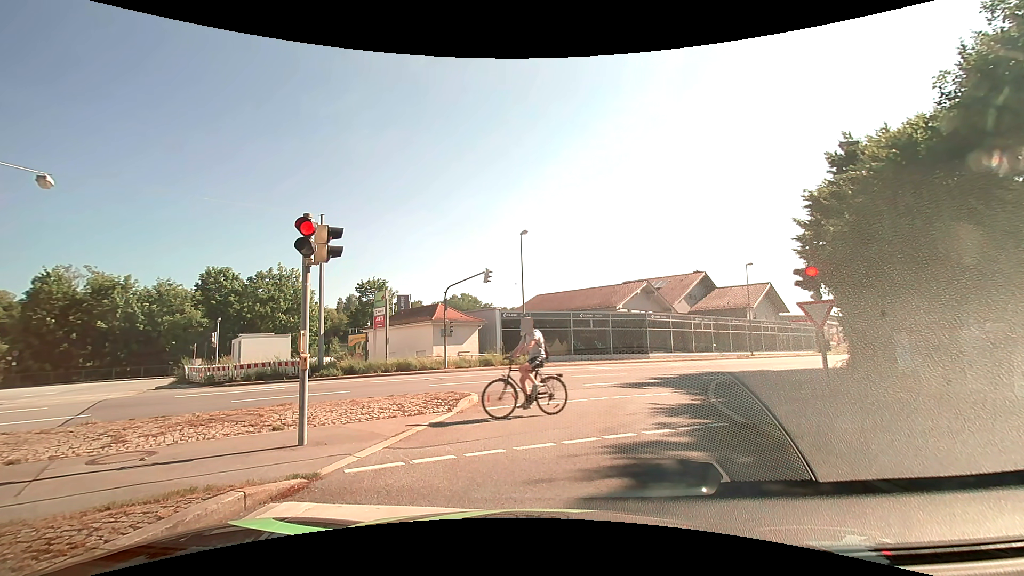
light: Day
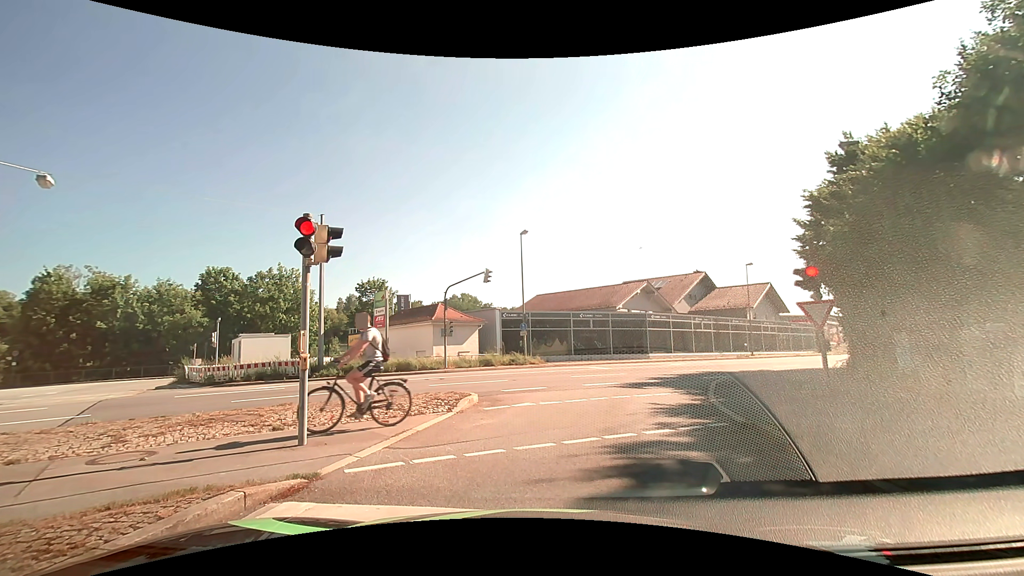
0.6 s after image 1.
(0.0, 0.0) m; 0°
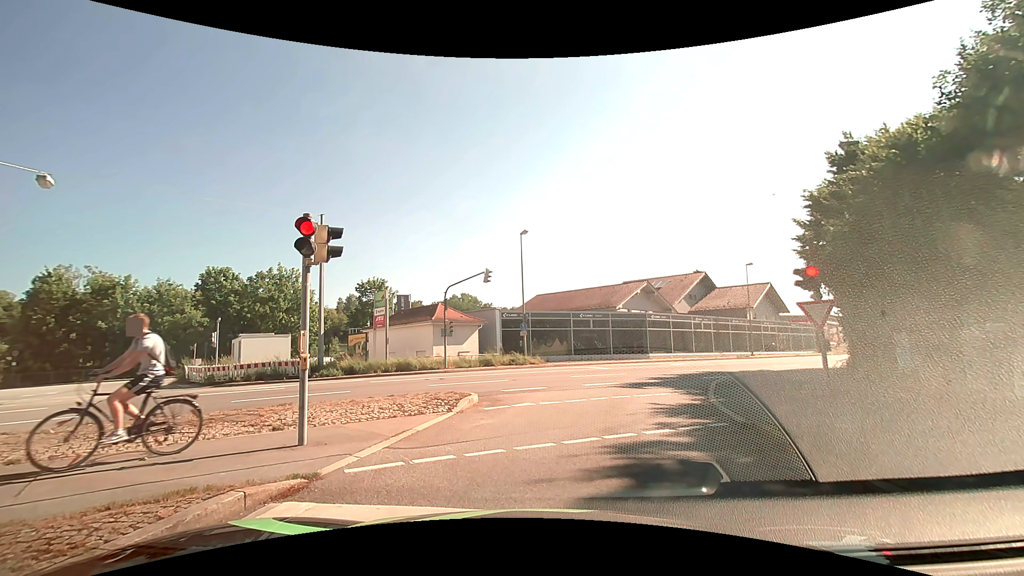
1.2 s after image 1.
(0.0, 0.0) m; 0°
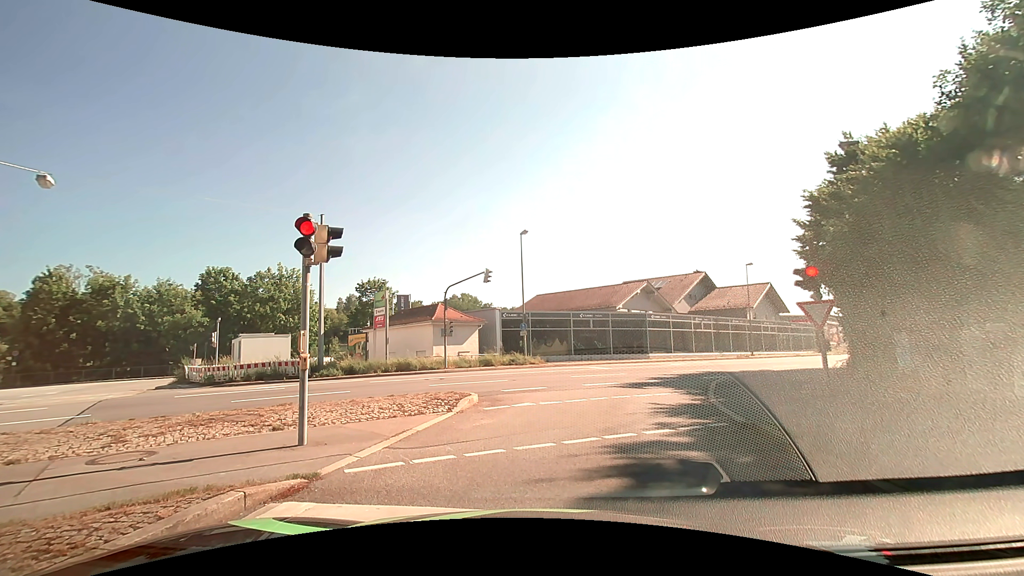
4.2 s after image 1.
(0.0, 0.0) m; 0°
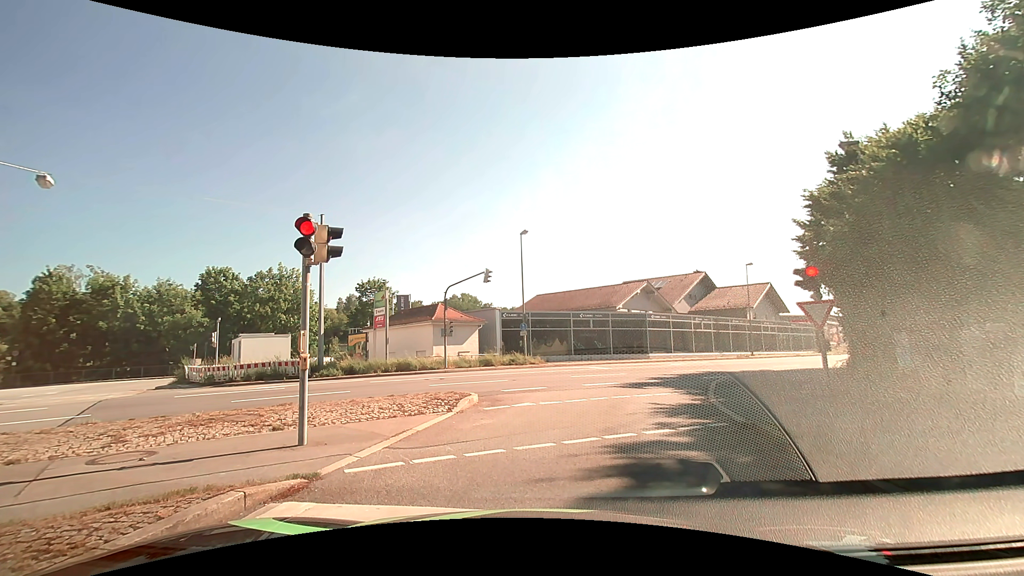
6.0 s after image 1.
(0.0, 0.0) m; 0°
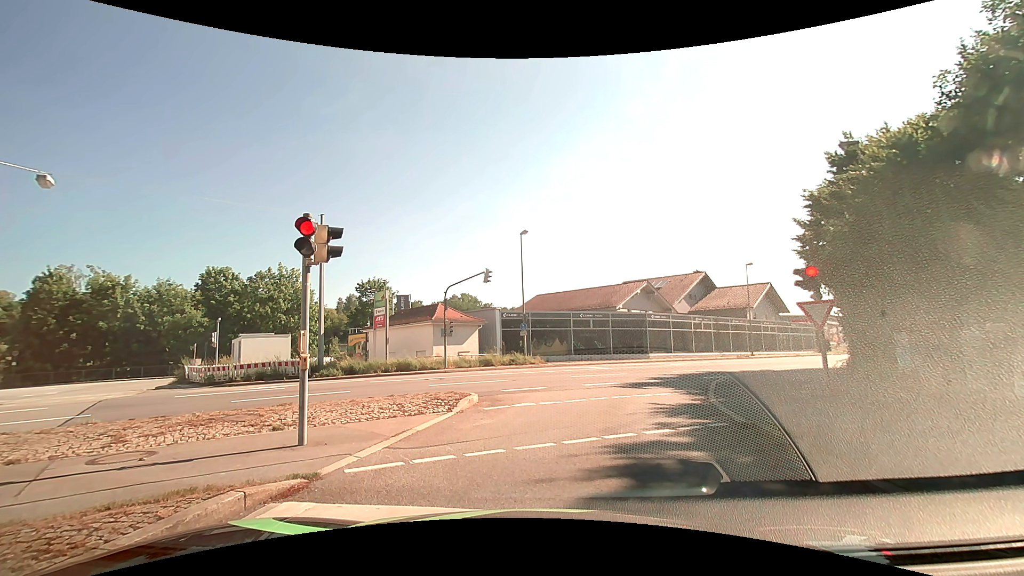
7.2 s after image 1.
(0.0, 0.0) m; 0°
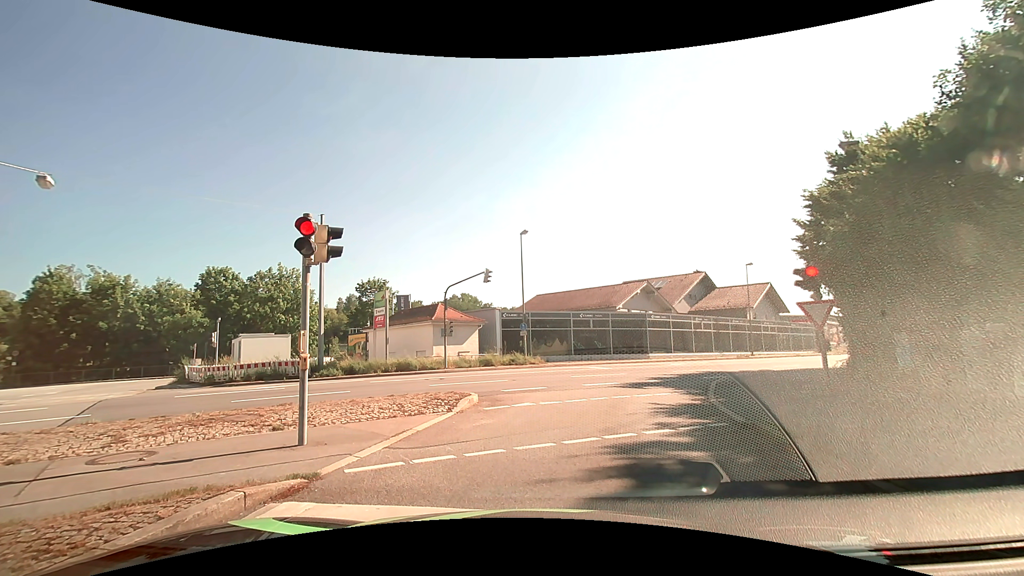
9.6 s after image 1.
(0.0, 0.0) m; 0°
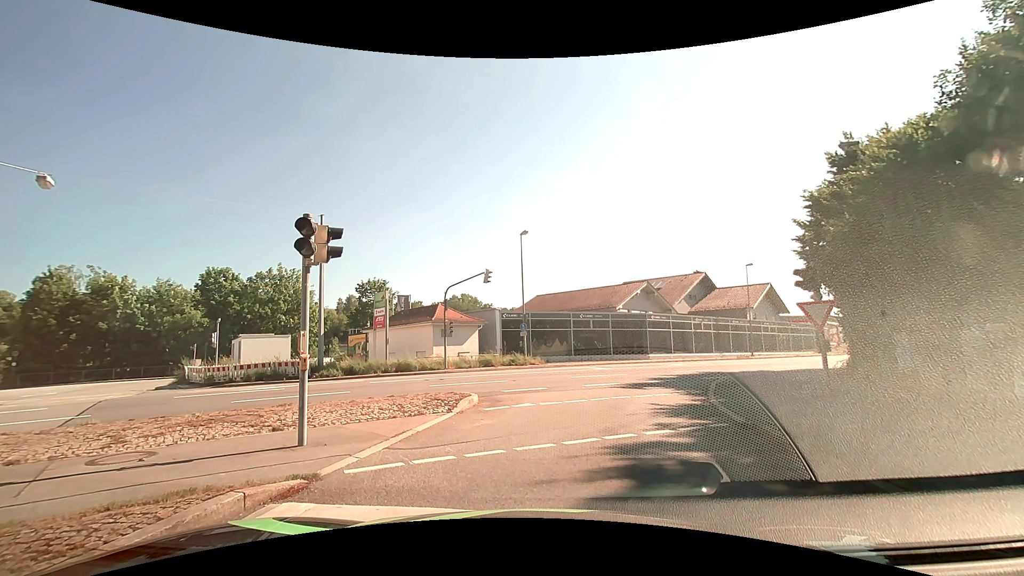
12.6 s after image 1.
(0.0, 0.0) m; 0°
